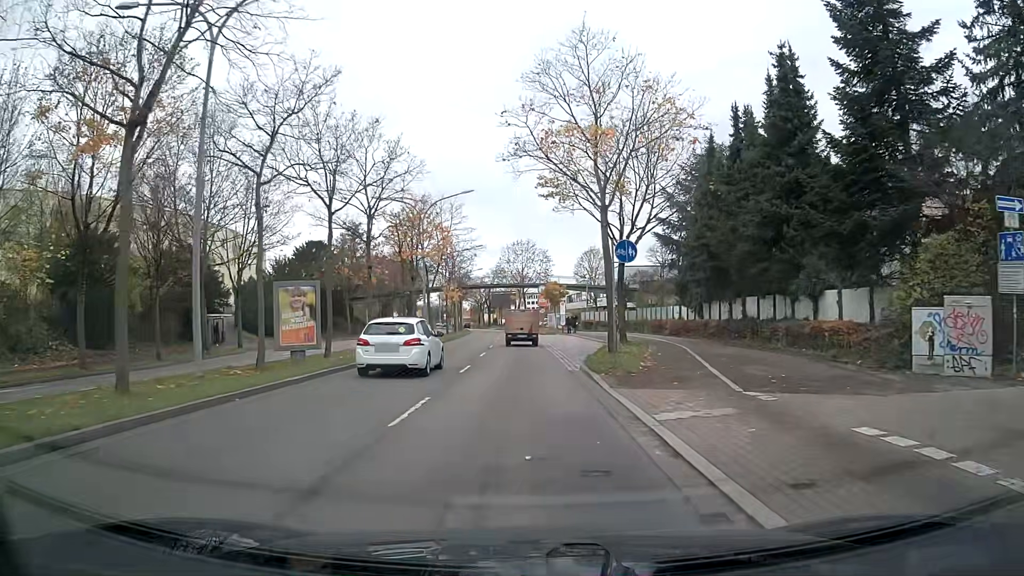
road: primary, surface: asphalt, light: Day
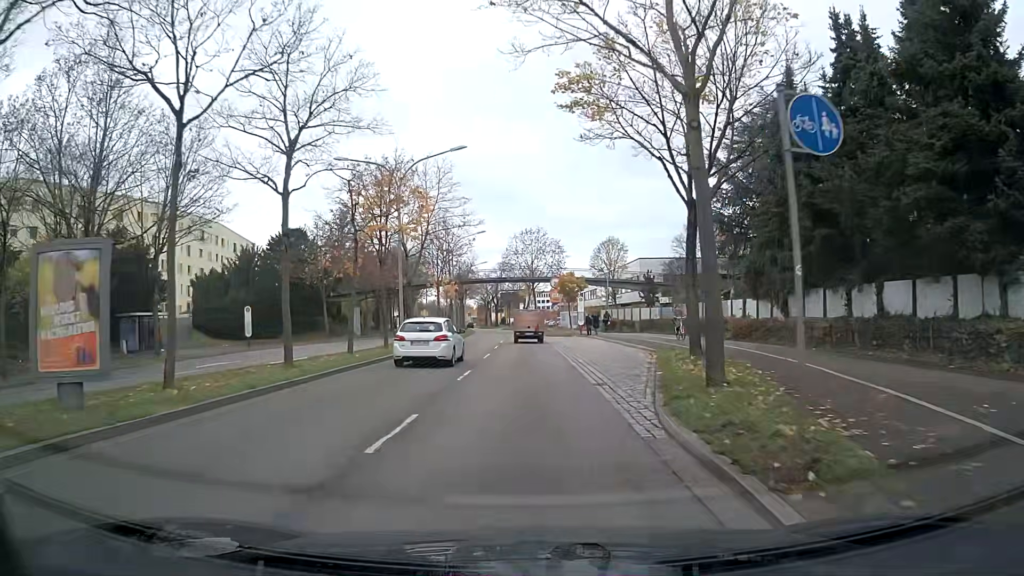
(0.0, +11.5) m; 0°
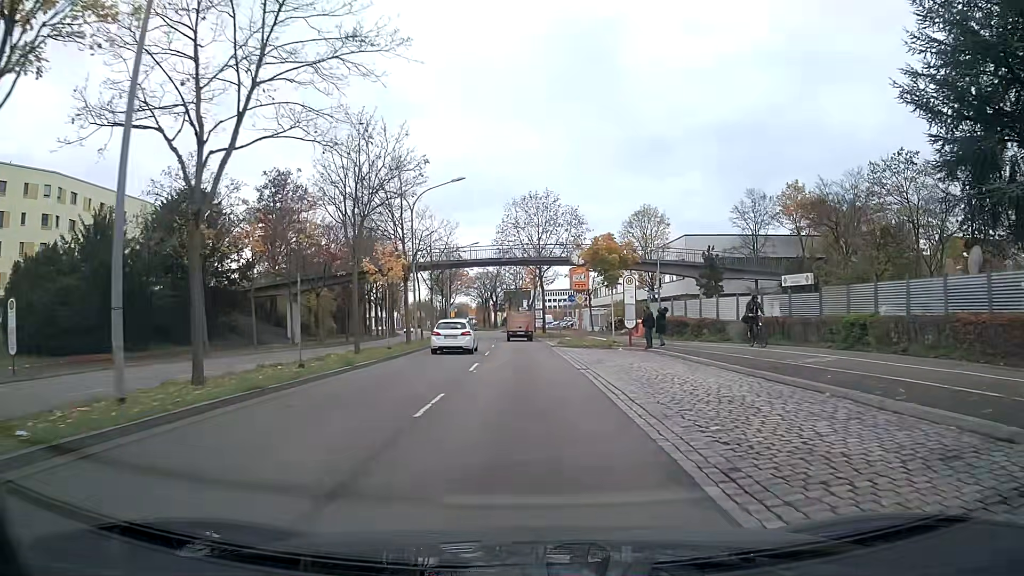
(-0.1, +24.6) m; 0°
(0, +10) (0, +20) (0, +30) (-1, +40) (-1, +50) (-2, +60) (-3, +70) (-4, +80) (-5, +90) (-6, +100) m
